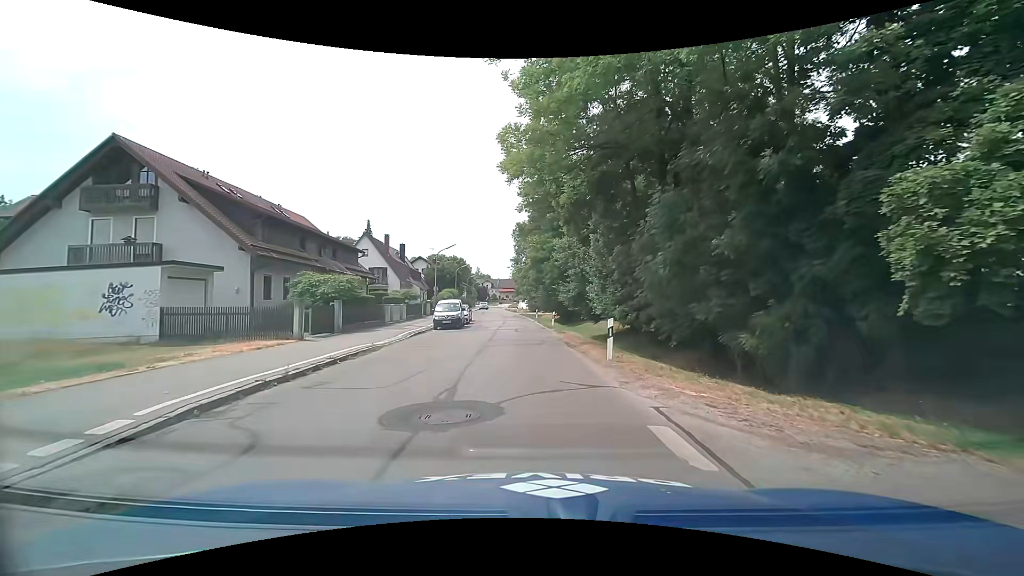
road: tertiary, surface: asphalt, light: Day
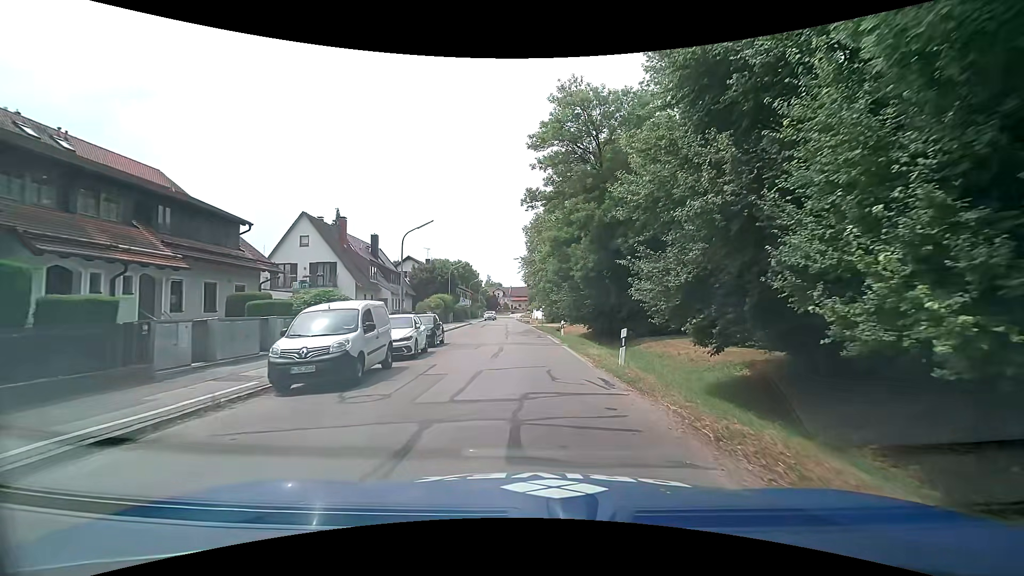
(-0.6, +20.9) m; -2°
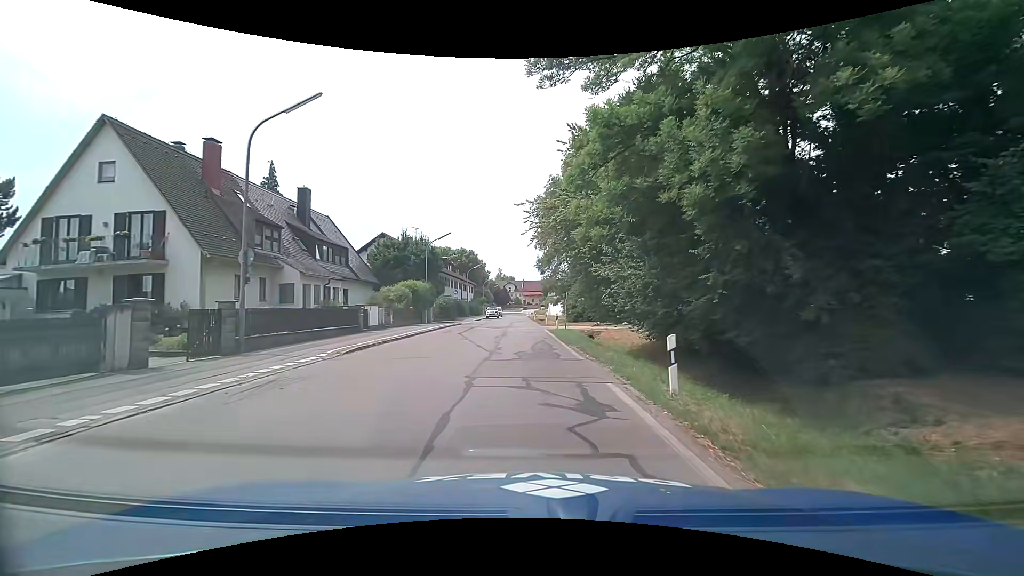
(-0.1, +21.5) m; -2°
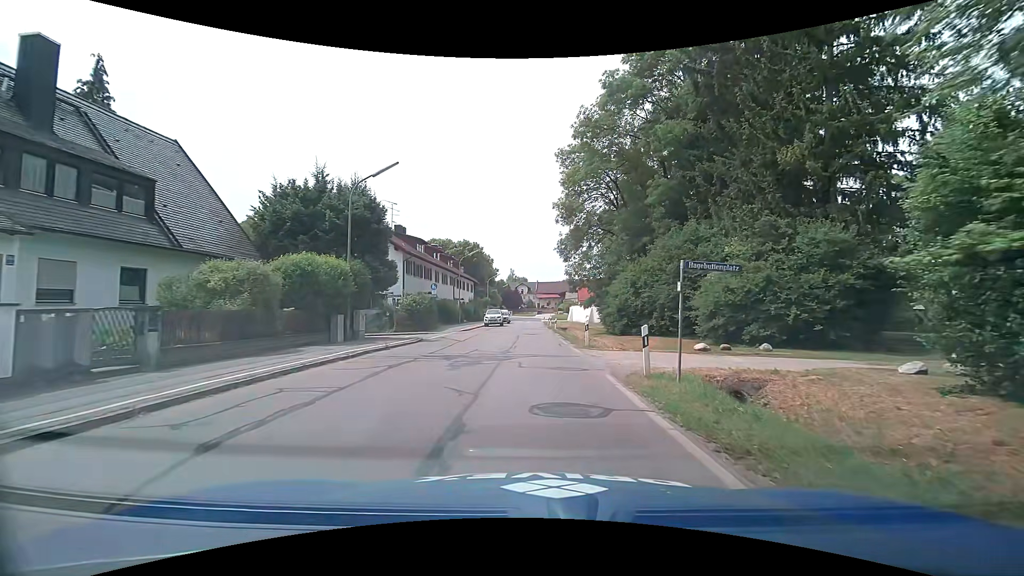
(-0.6, +22.5) m; -2°
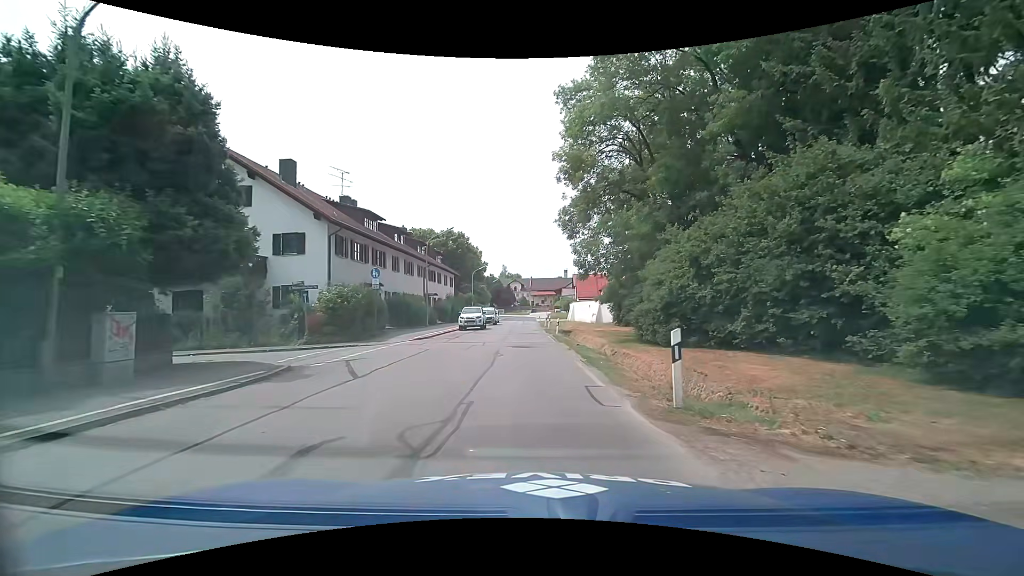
(+0.2, +13.9) m; +2°
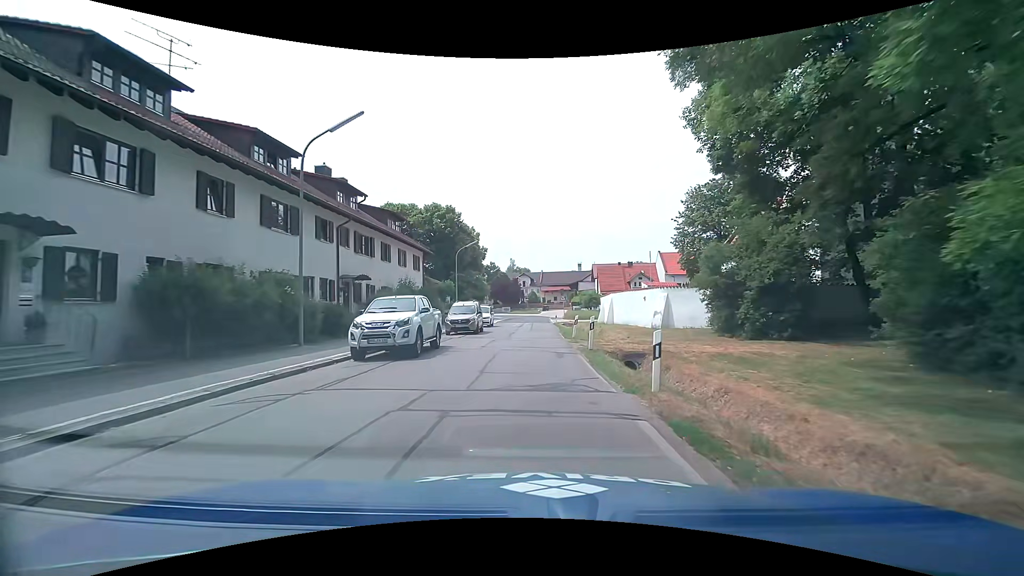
(-0.5, +23.8) m; -1°
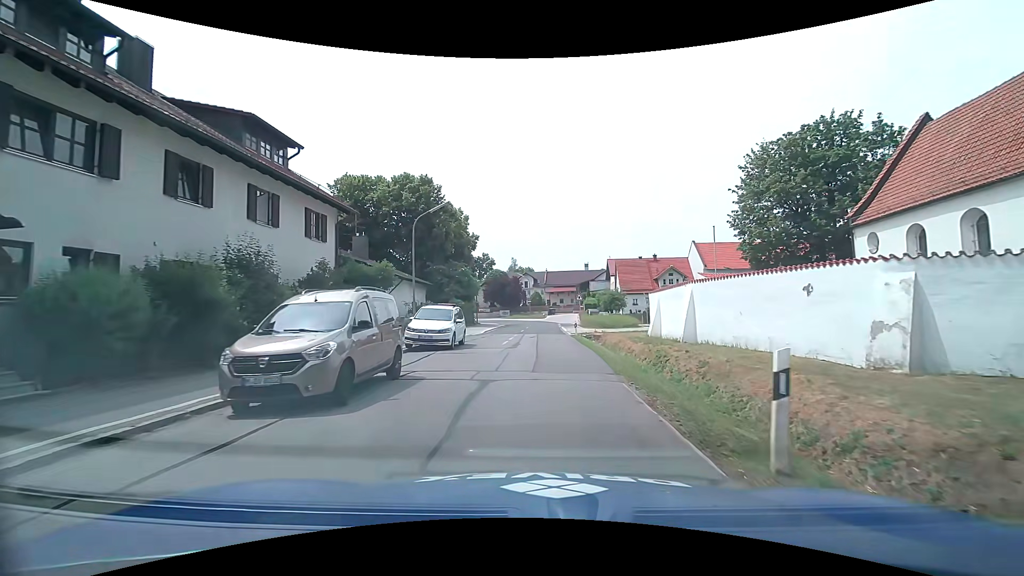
(-0.5, +19.2) m; -1°
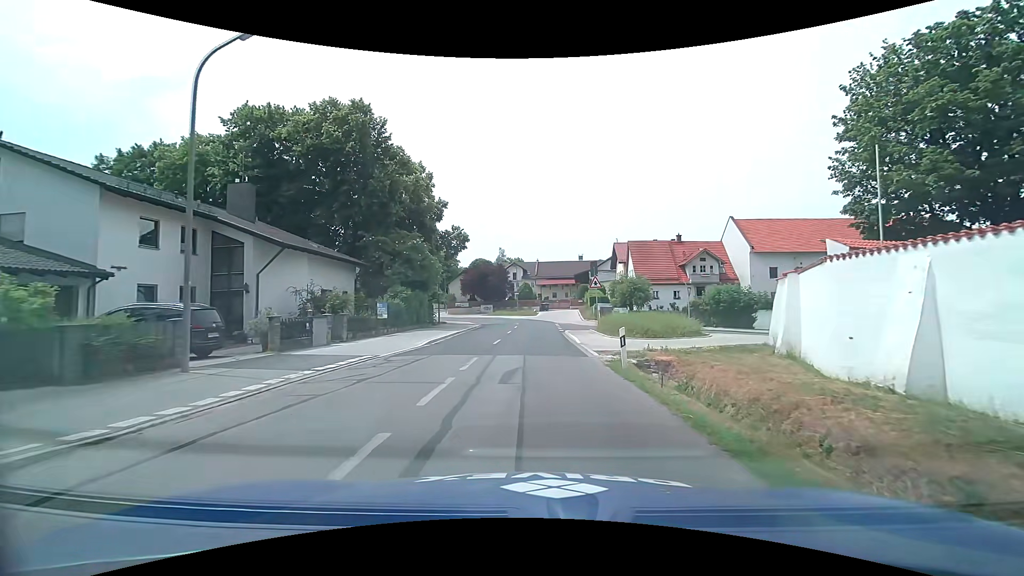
(+0.1, +19.2) m; +1°
(0, +10) (0, +20) (0, +30) (0, +40) (0, +50) (-3, +60) (-8, +68) (-14, +76) (-19, +85) (-21, +94) m
